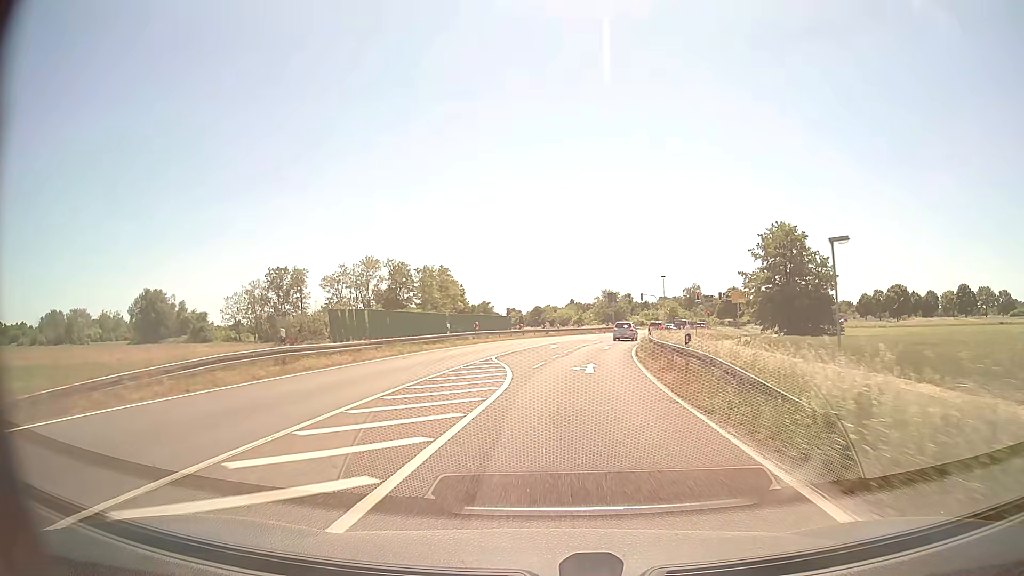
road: primary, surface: asphalt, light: Day
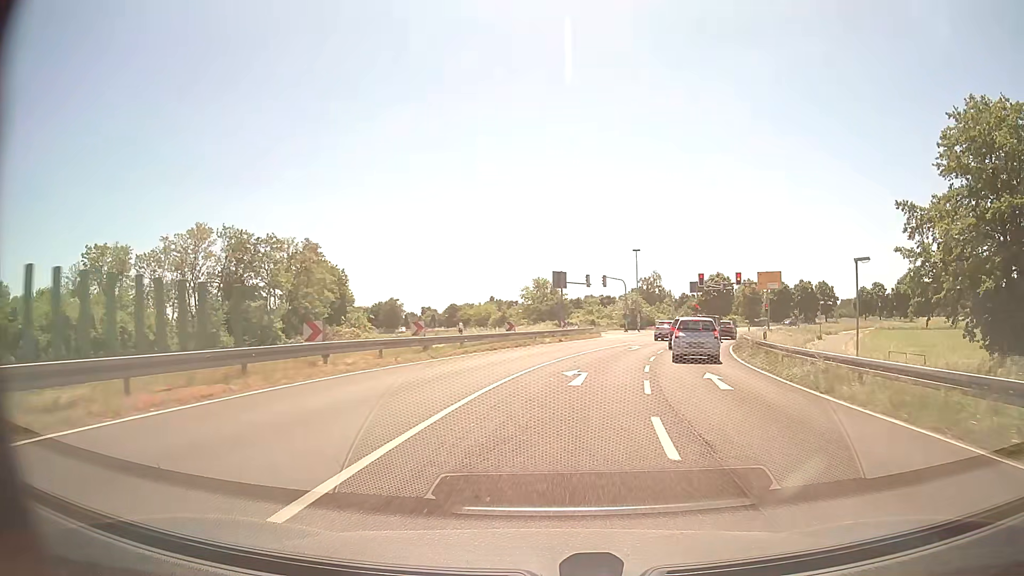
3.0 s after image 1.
(+1.5, +44.6) m; +7°
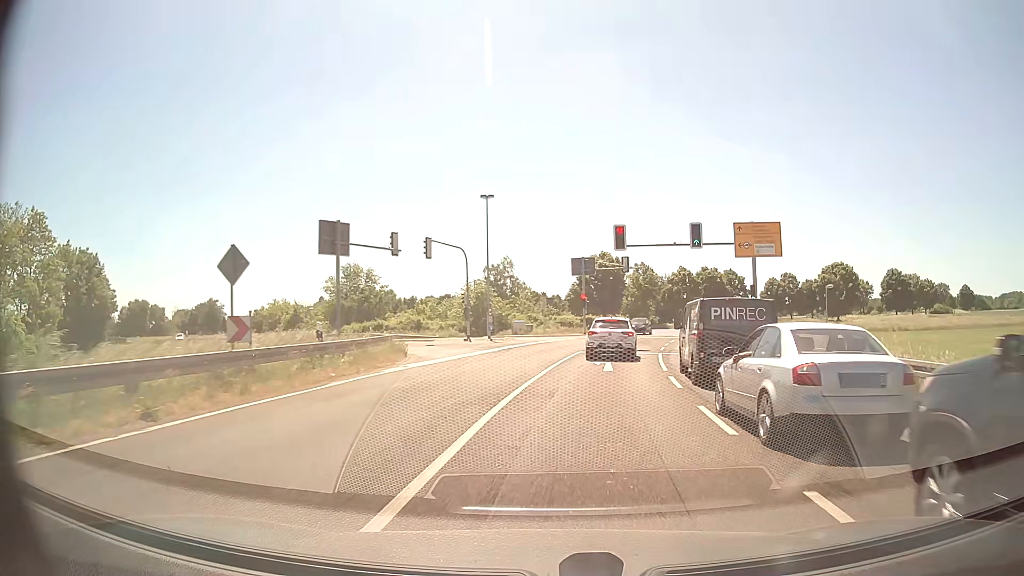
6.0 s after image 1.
(+3.9, +34.4) m; +13°
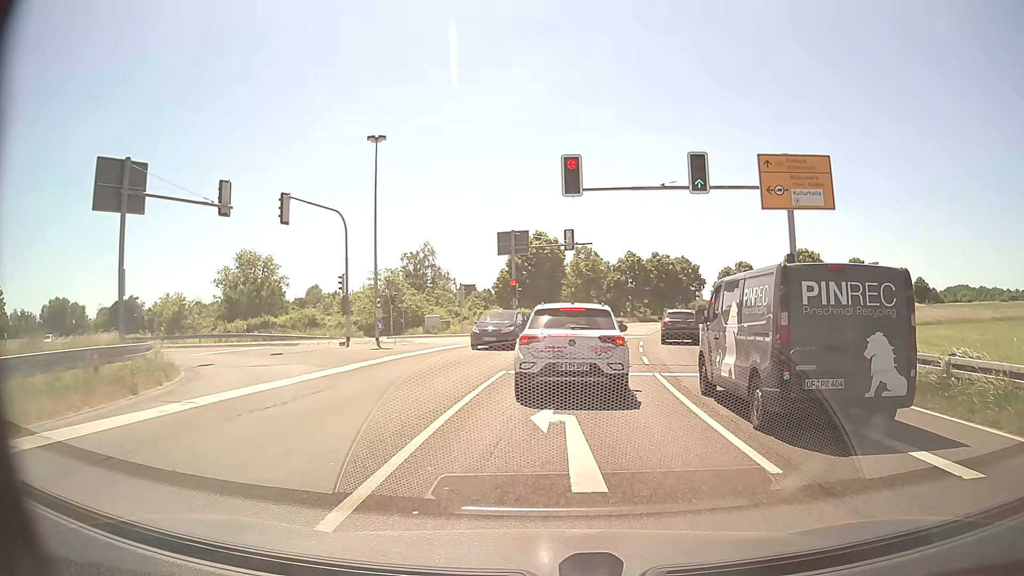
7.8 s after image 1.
(+0.7, +13.4) m; +5°
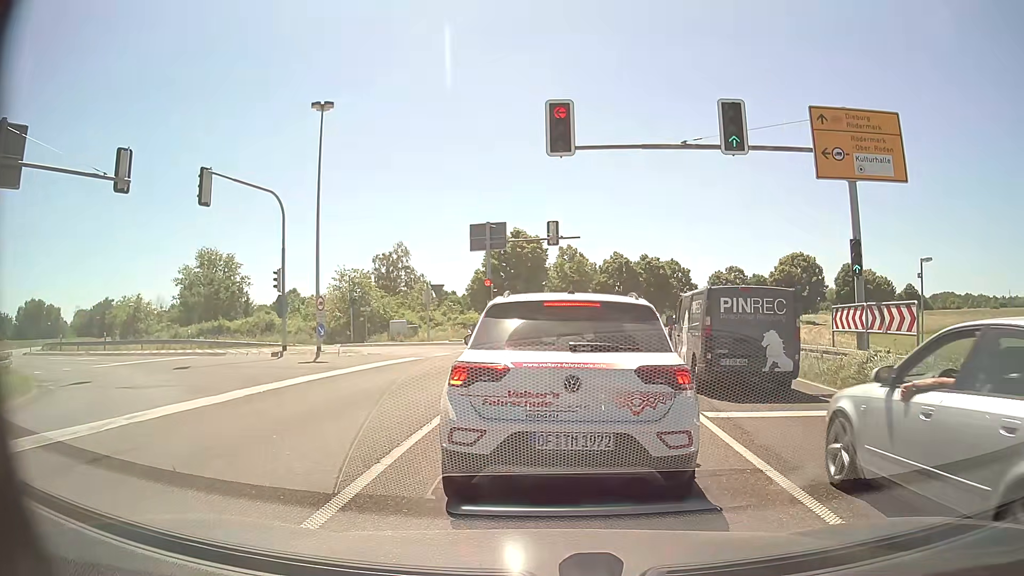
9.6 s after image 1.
(+0.1, +5.2) m; +1°
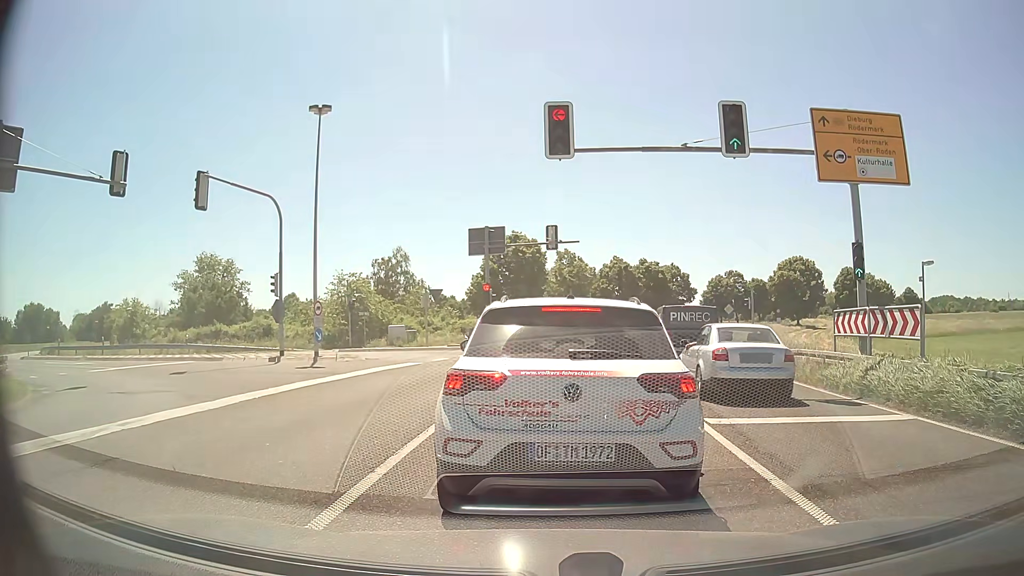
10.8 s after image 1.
(0.0, +0.2) m; 0°
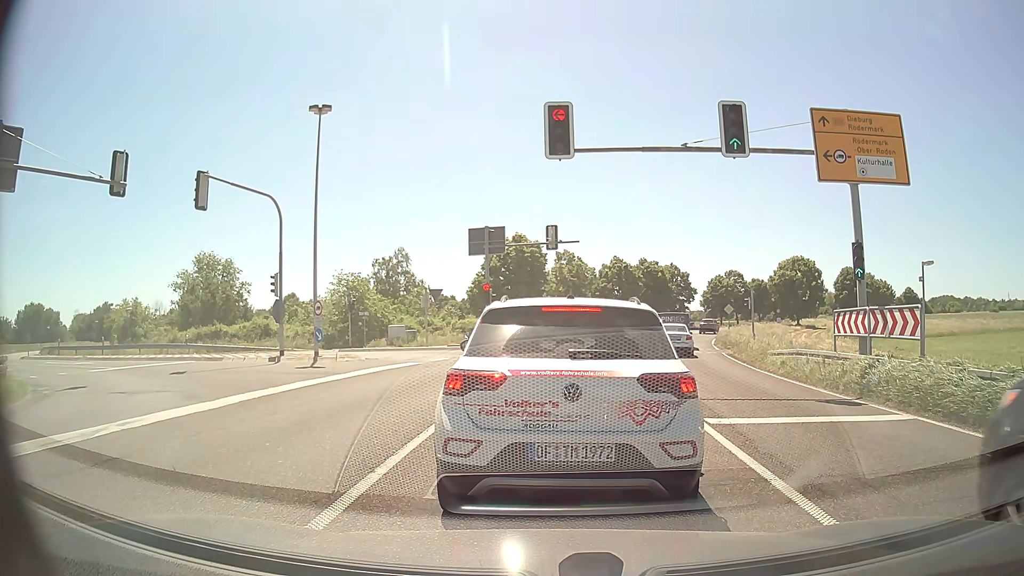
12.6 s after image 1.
(0.0, 0.0) m; 0°
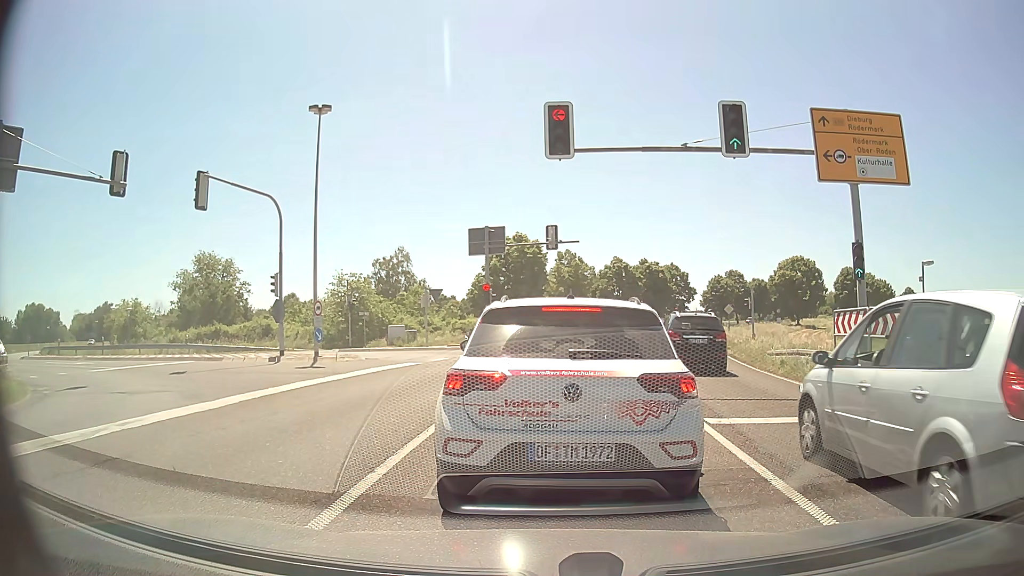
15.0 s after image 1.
(0.0, 0.0) m; 0°
(0, +10) (0, +20) (-5, +29) (-14, +33) (-23, +35) (-33, +38) (-42, +43) (-49, +50) (-56, +57) (-62, +65) m
